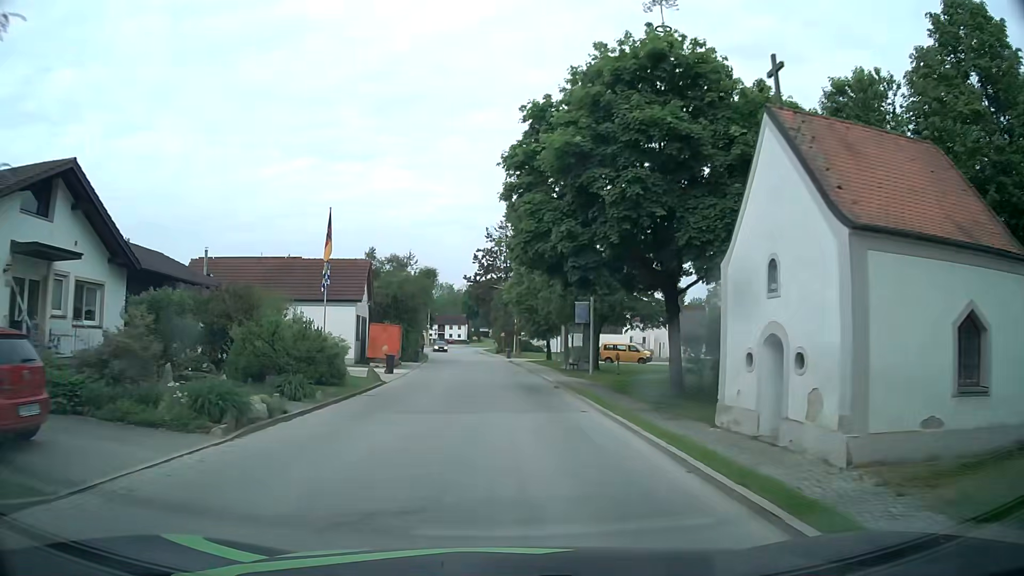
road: tertiary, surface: asphalt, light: Day
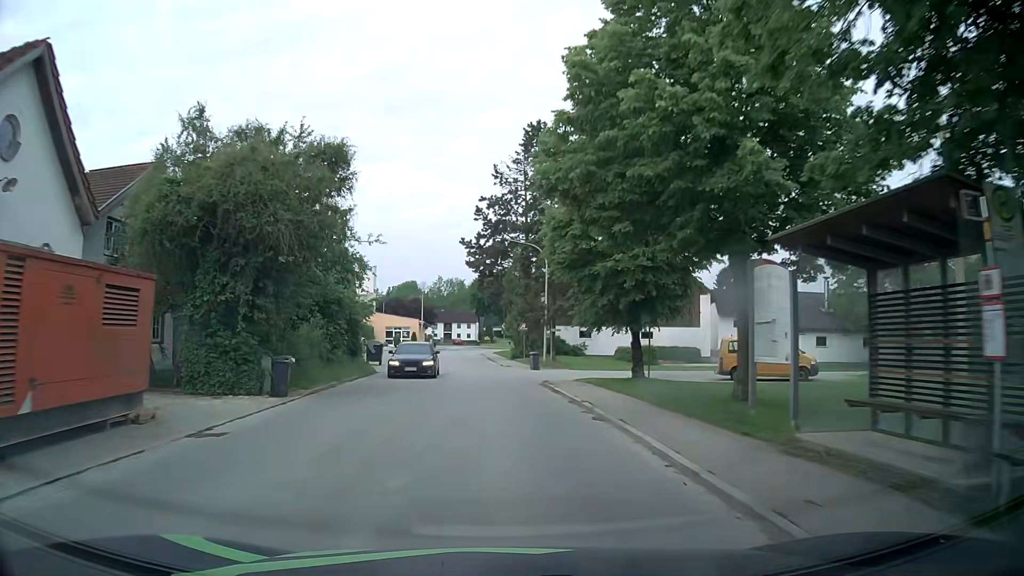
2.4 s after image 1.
(-0.5, +31.3) m; -1°
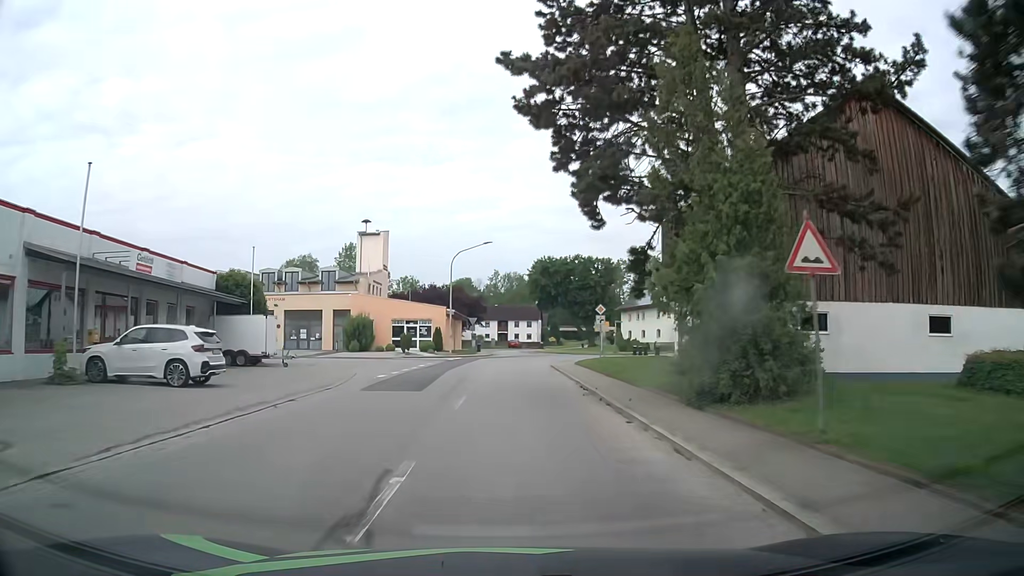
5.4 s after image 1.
(-1.7, +37.9) m; -5°
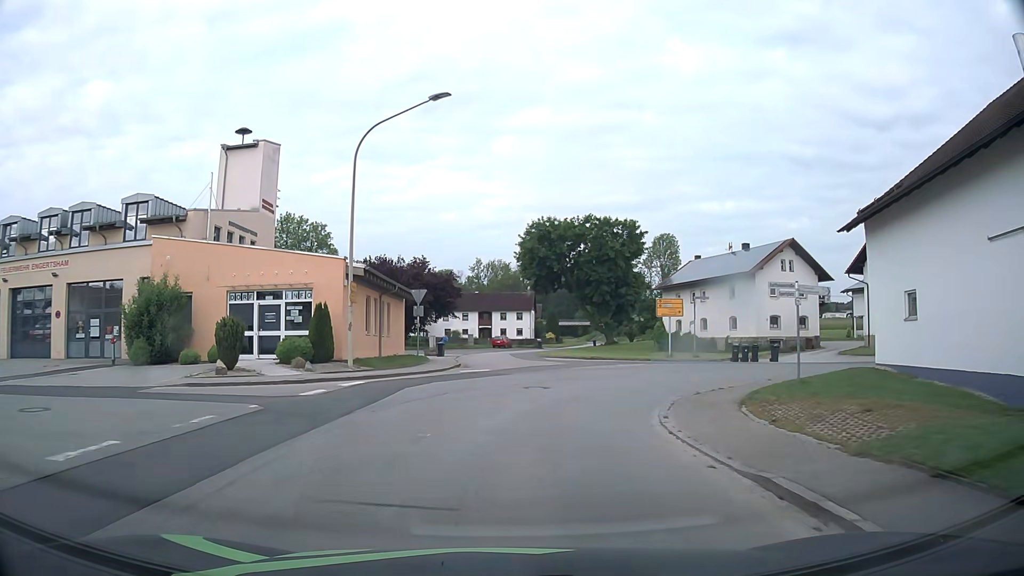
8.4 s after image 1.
(+0.2, +33.6) m; +1°
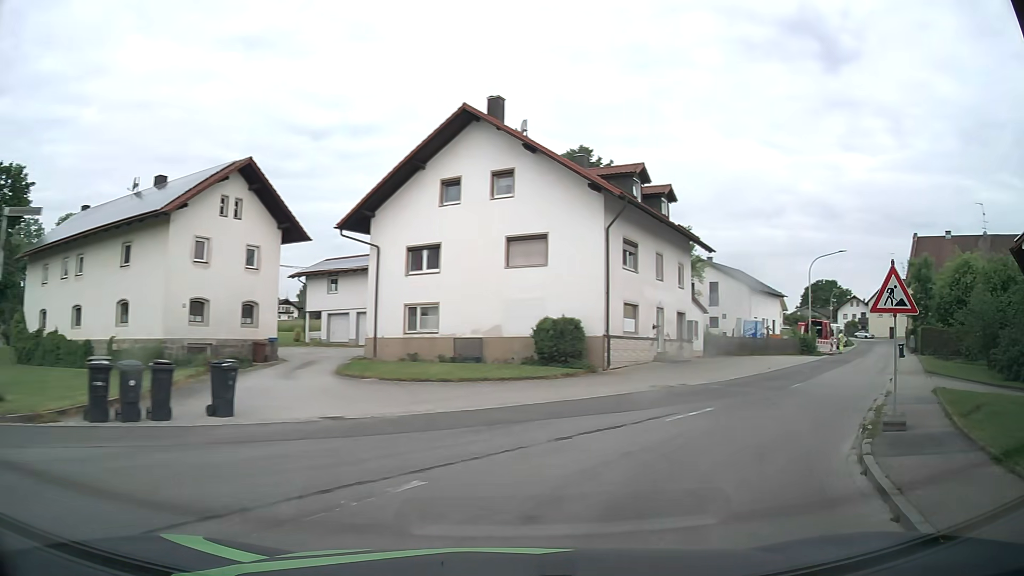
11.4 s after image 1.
(+7.5, +24.5) m; +50°
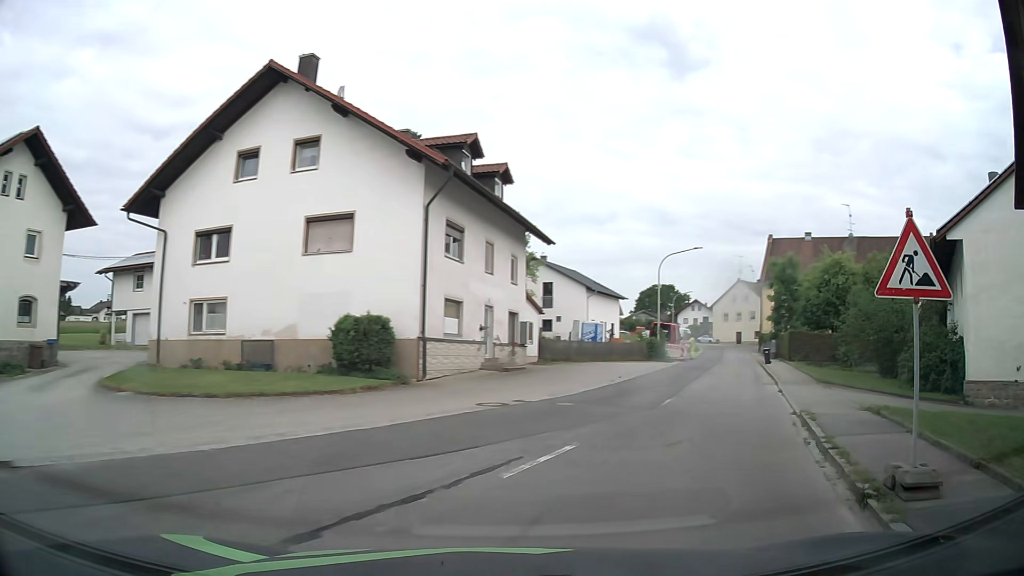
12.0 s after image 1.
(+0.6, +4.9) m; +13°
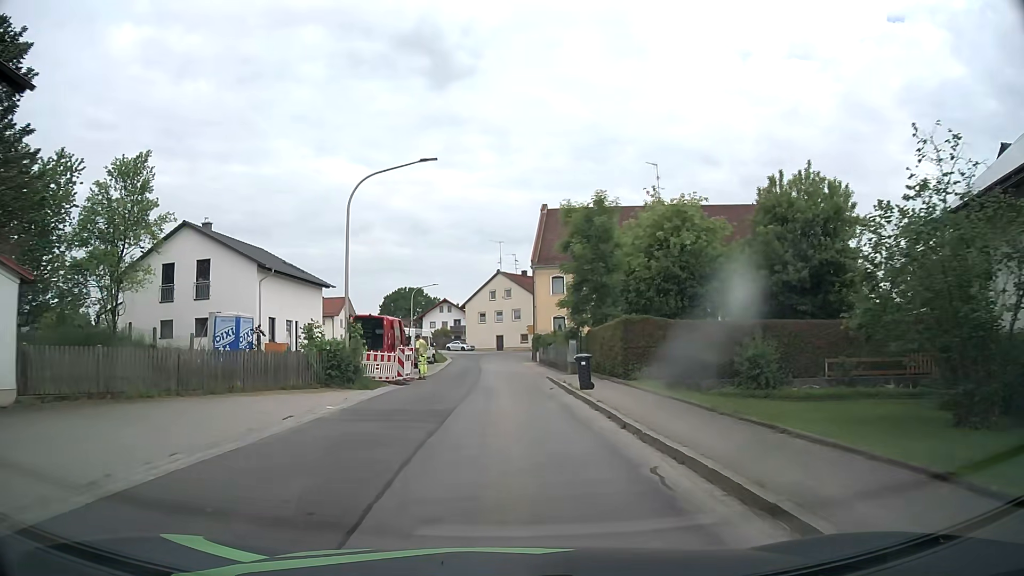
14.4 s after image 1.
(+7.6, +22.0) m; +24°
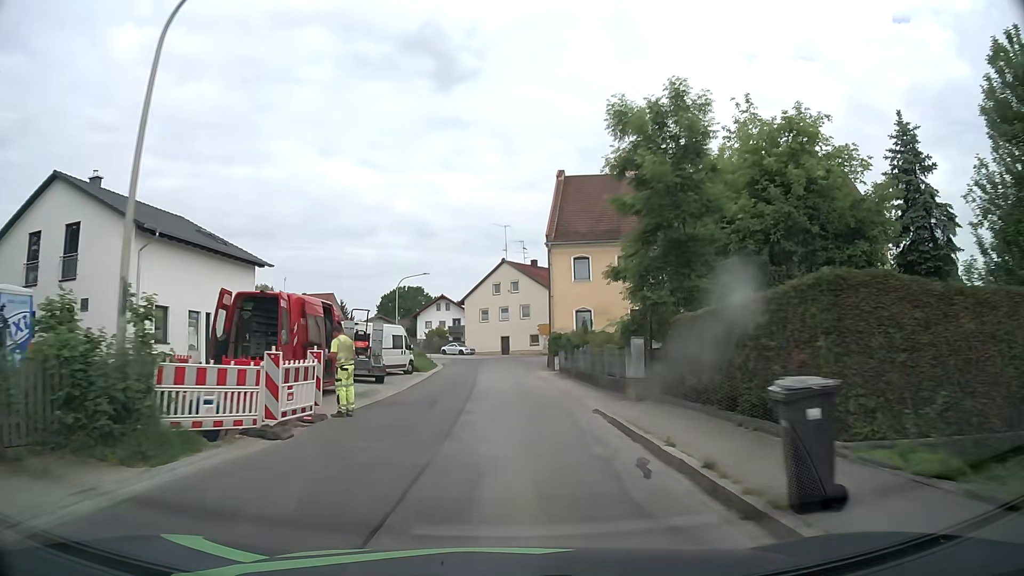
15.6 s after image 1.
(-0.2, +14.0) m; -1°
(0, +10) (0, +20) (0, +30) (0, +40) (+1, +50) (+3, +60) (+9, +68) (+16, +75) (+23, +82) (+30, +89) m
